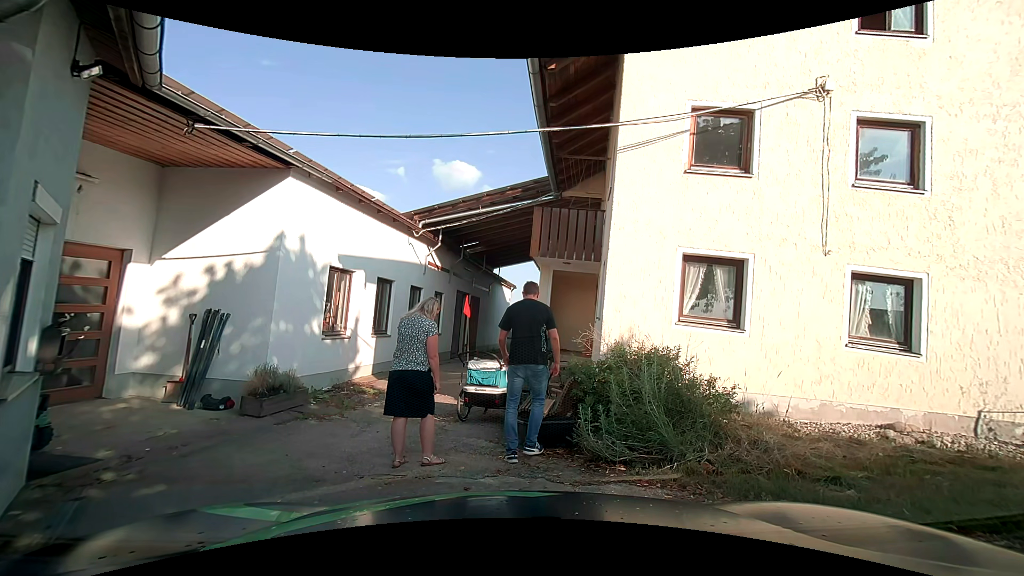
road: unclassified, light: Day
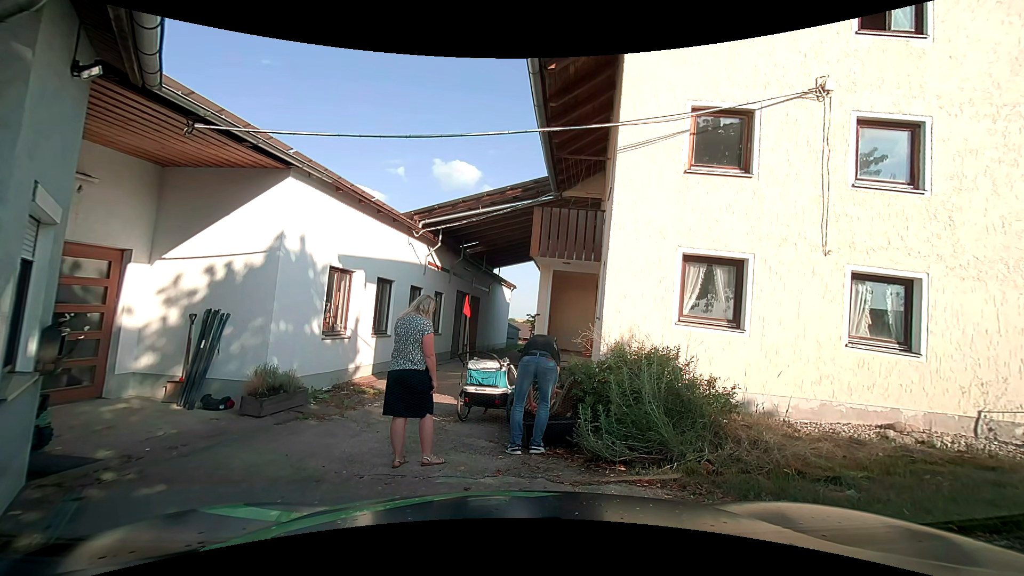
(0.0, 0.0) m; 0°
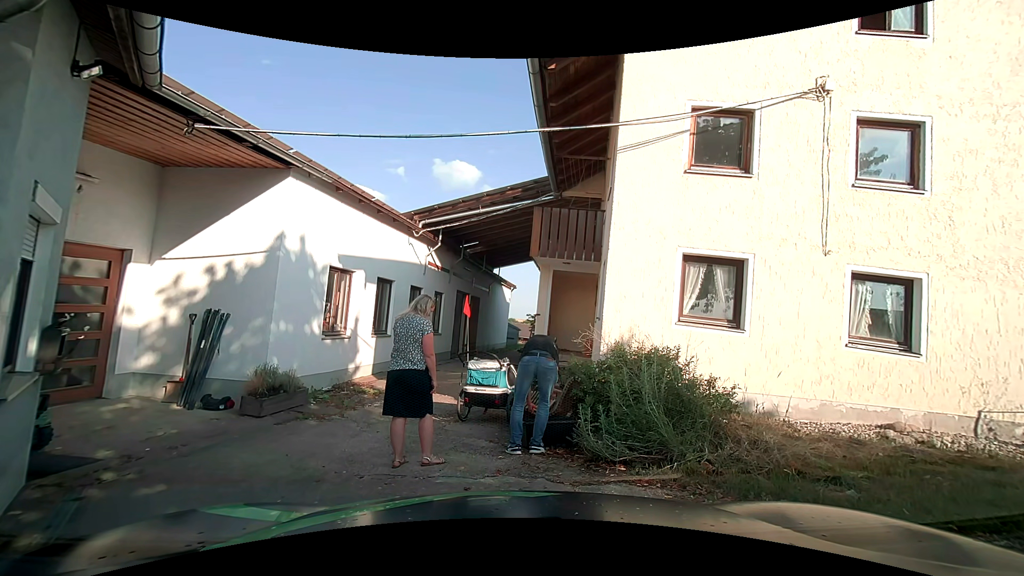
(0.0, 0.0) m; 0°
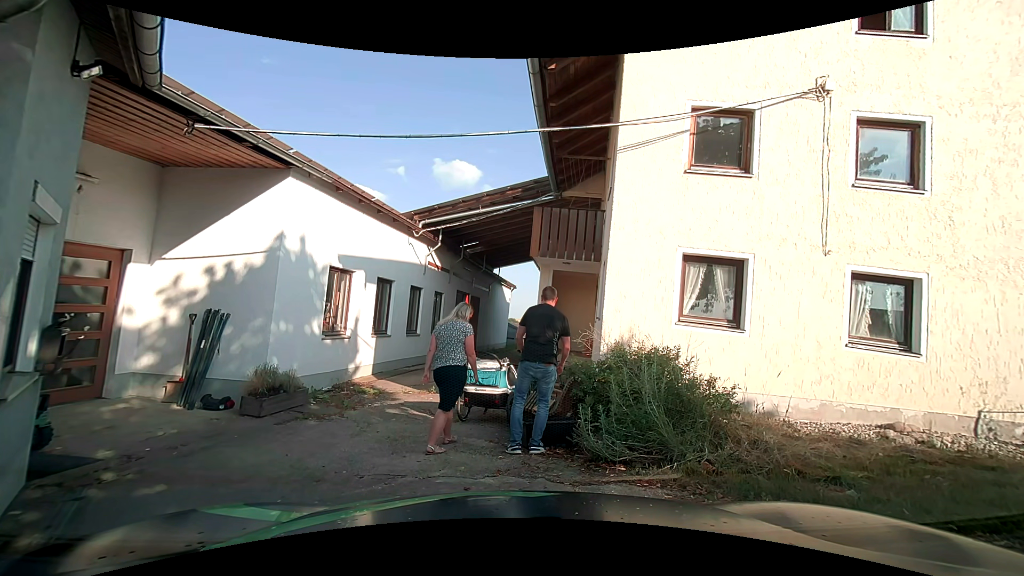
(0.0, 0.0) m; 0°
